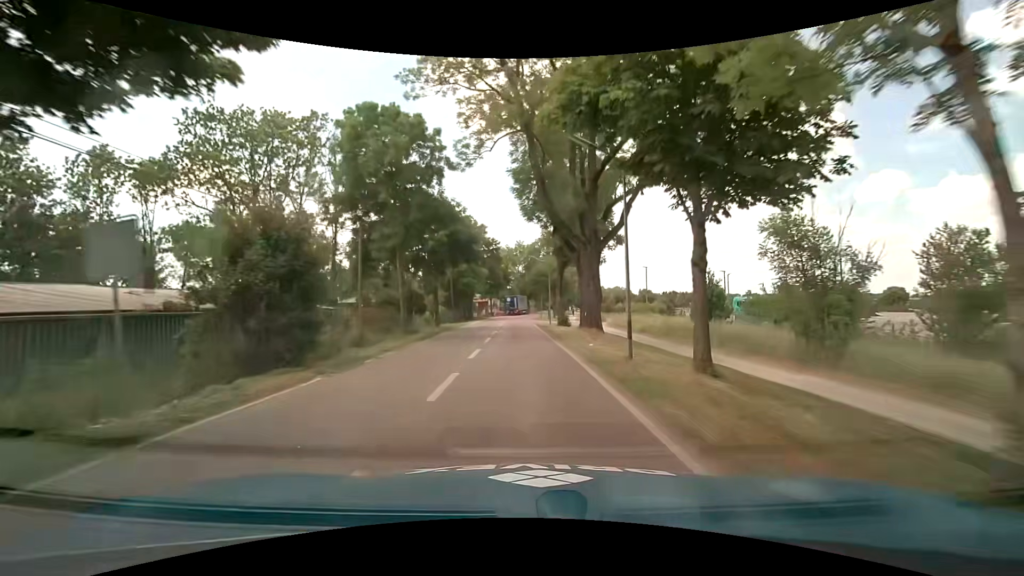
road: tertiary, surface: asphalt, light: Day
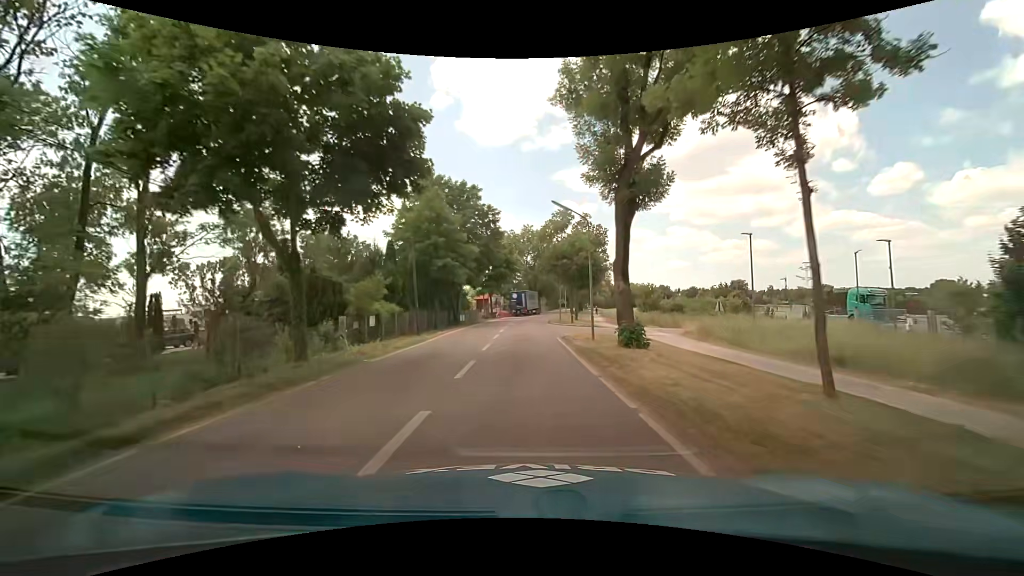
(-0.2, +22.1) m; 0°
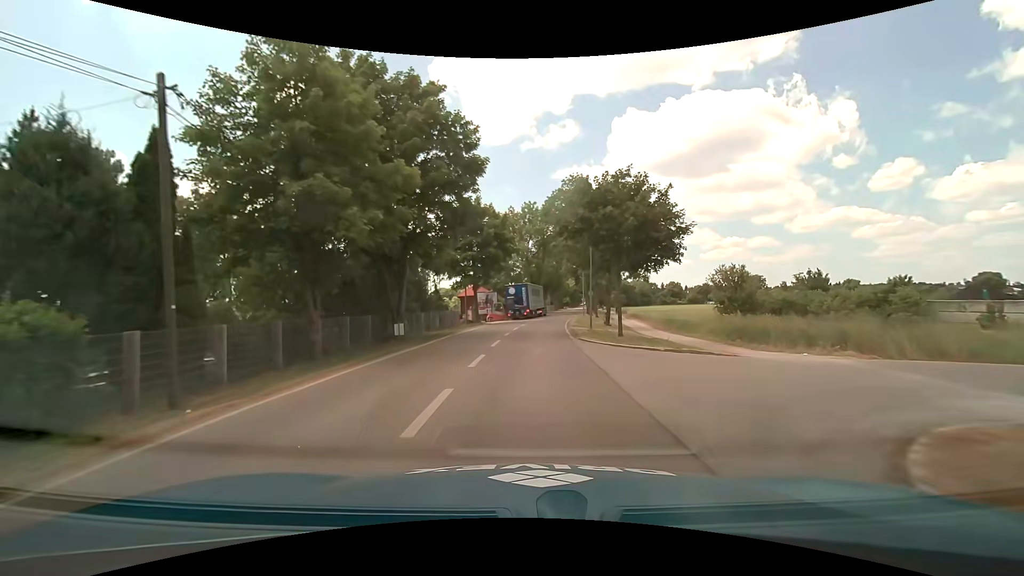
(-0.4, +22.5) m; -1°
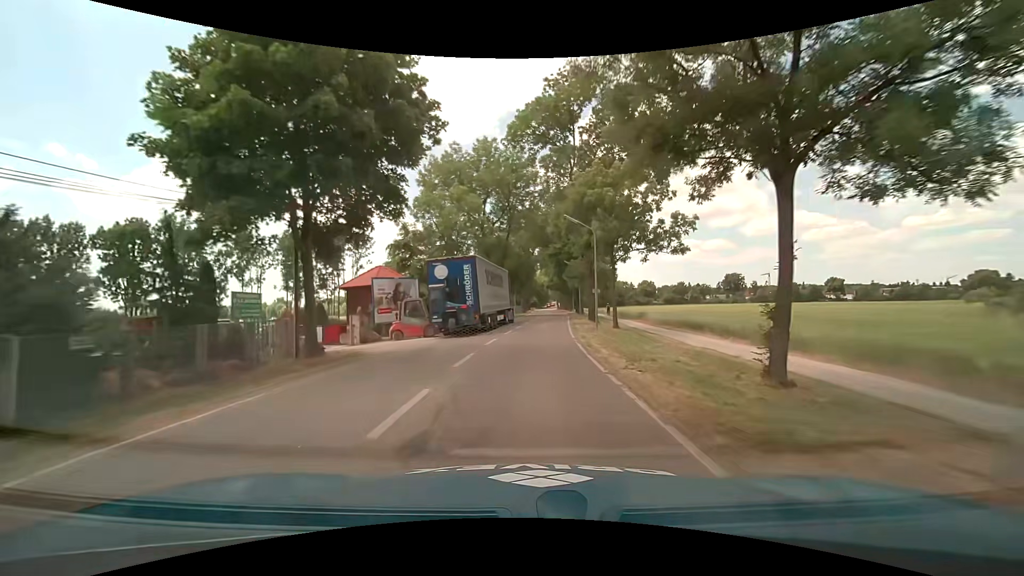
(+0.8, +30.2) m; +4°
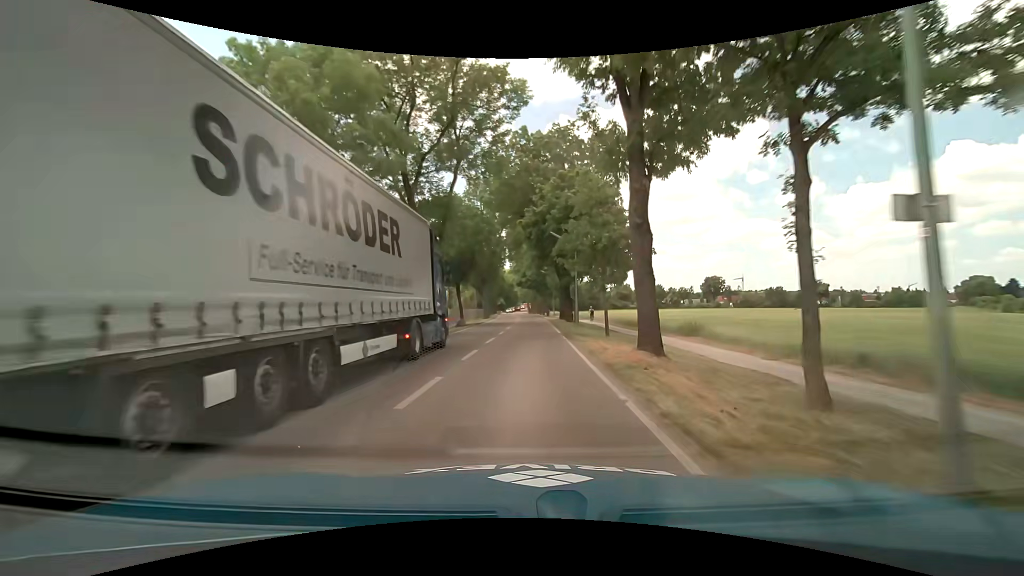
(+0.6, +22.8) m; +3°
(0, +10) (0, +20) (+1, +30) (+1, +40) (+1, +50) (+1, +60) (+1, +70) (+1, +80) (0, +90) (0, +100) m
